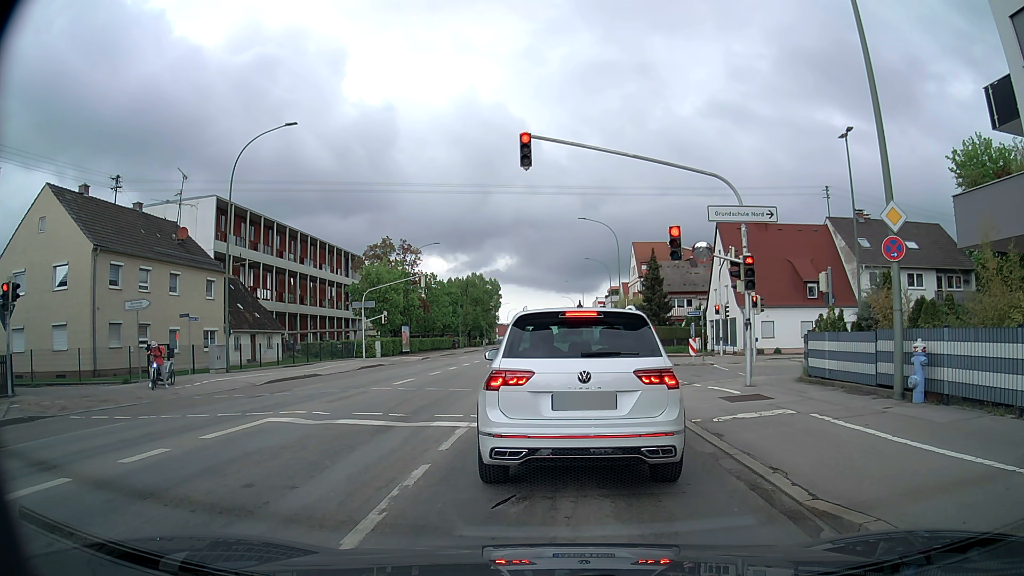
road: tertiary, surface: asphalt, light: Day
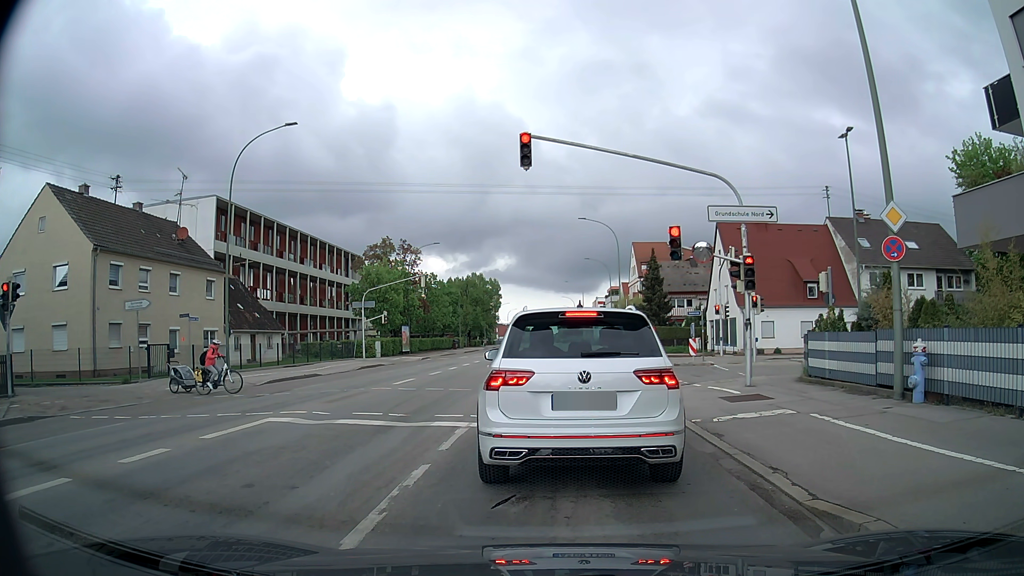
(0.0, 0.0) m; 0°
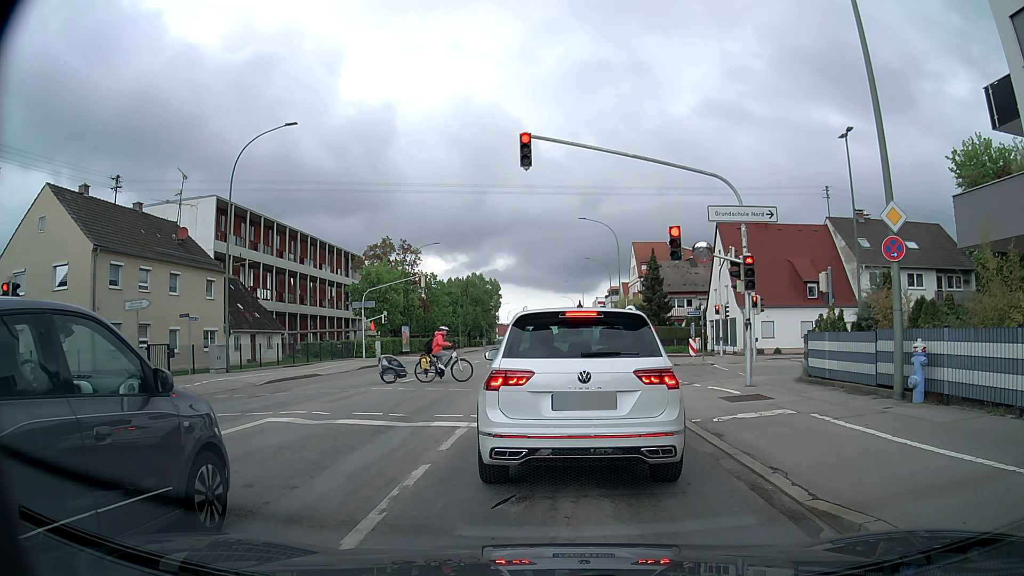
(0.0, 0.0) m; 0°
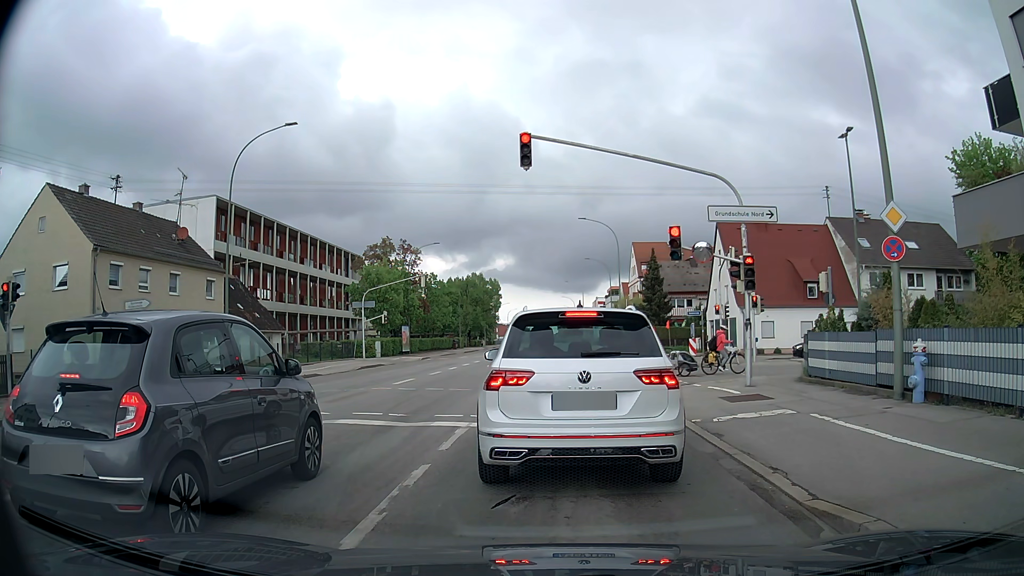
(0.0, 0.0) m; 0°
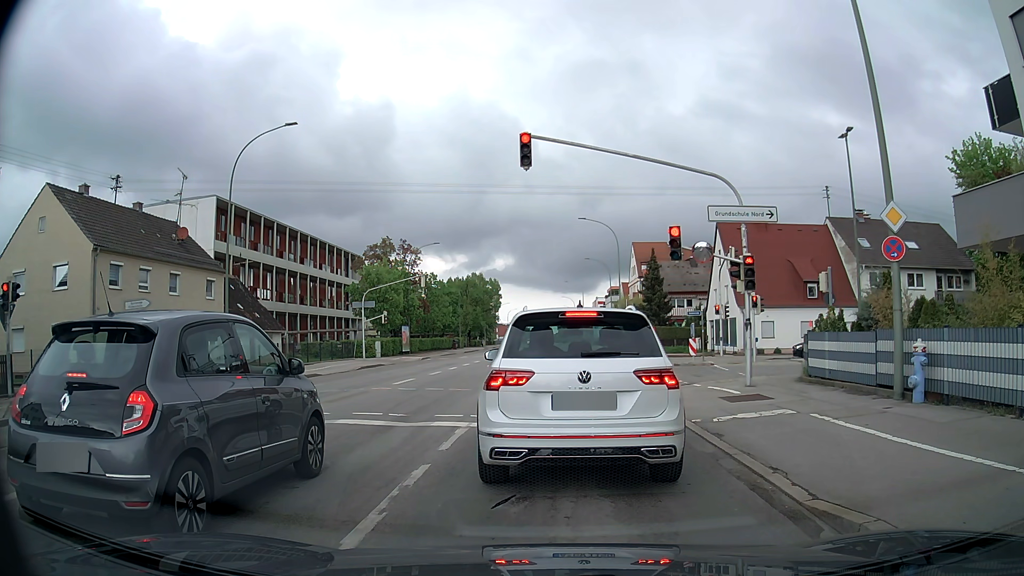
(0.0, 0.0) m; 0°
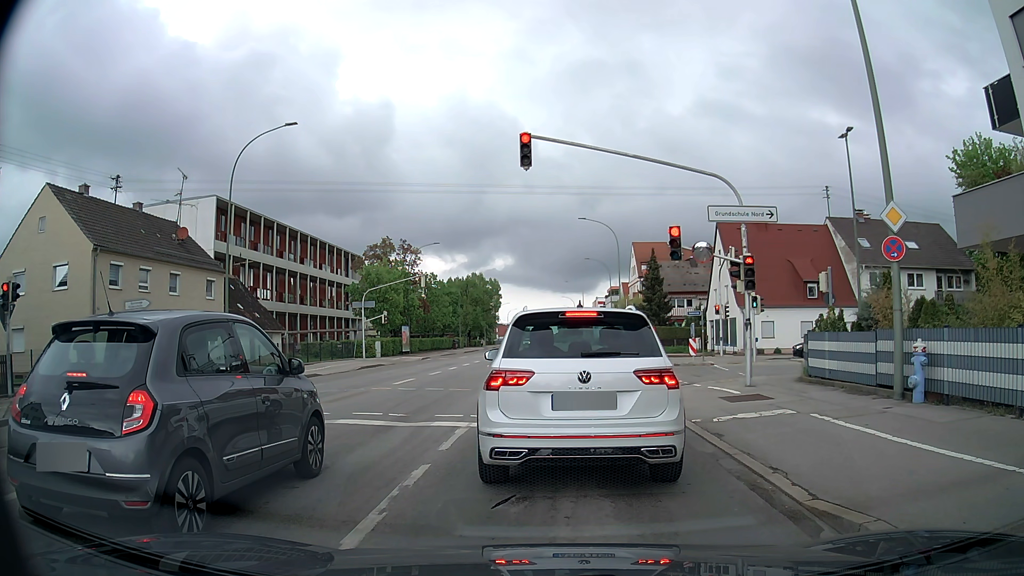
(0.0, 0.0) m; 0°
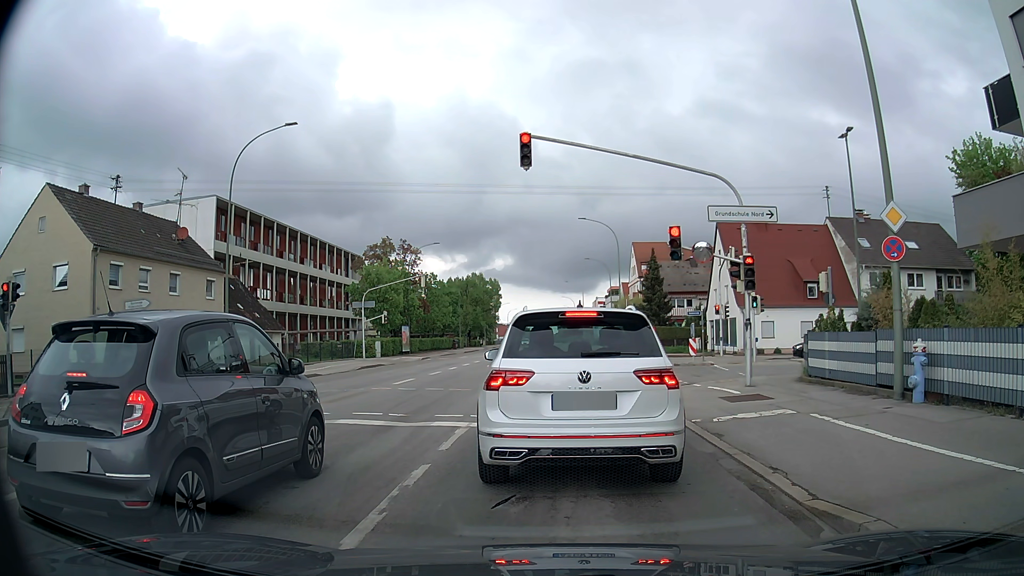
(0.0, 0.0) m; 0°
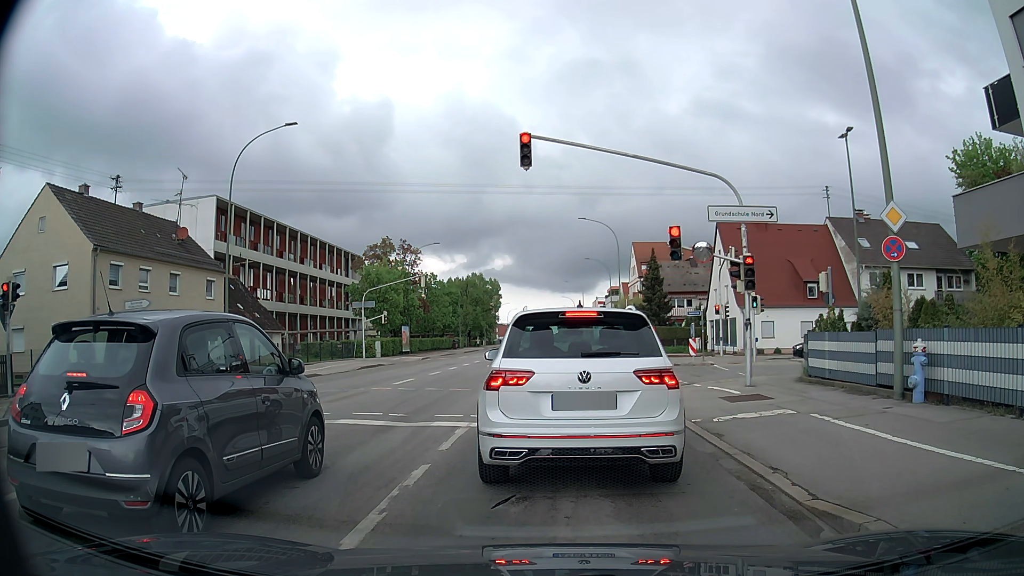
(0.0, 0.0) m; 0°
